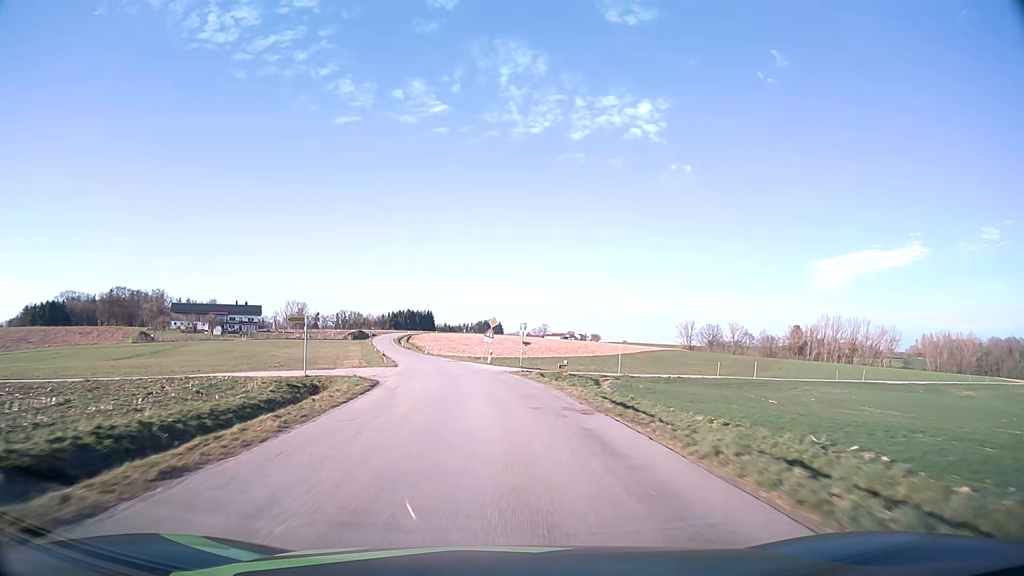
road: tertiary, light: Day
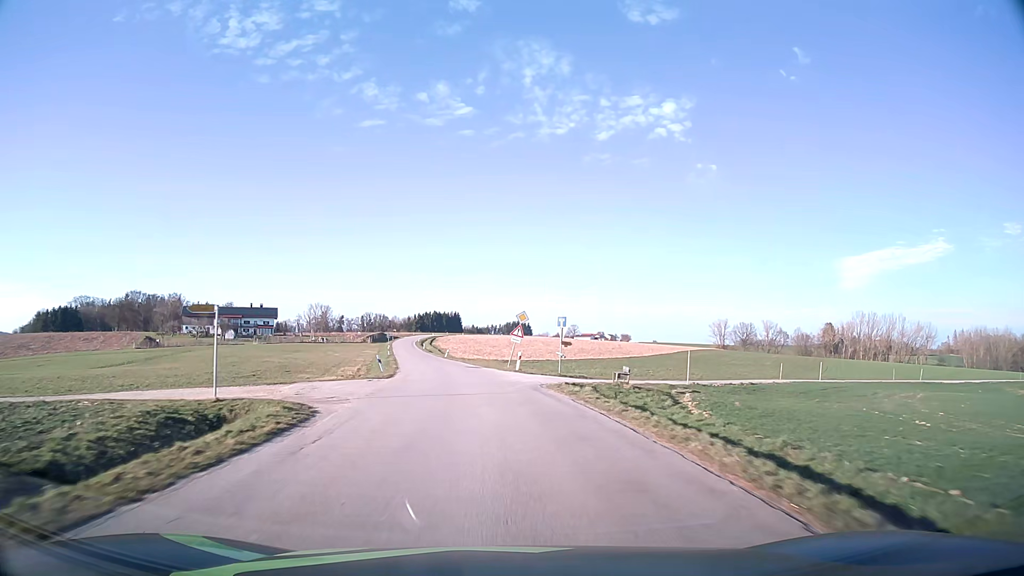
(-0.2, +11.5) m; -2°
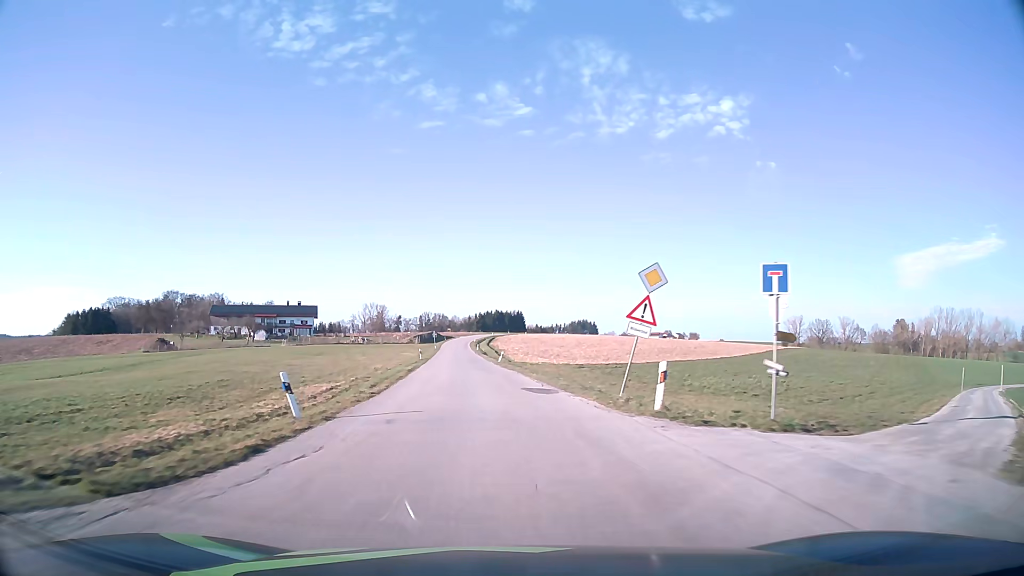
(-1.1, +23.4) m; -5°
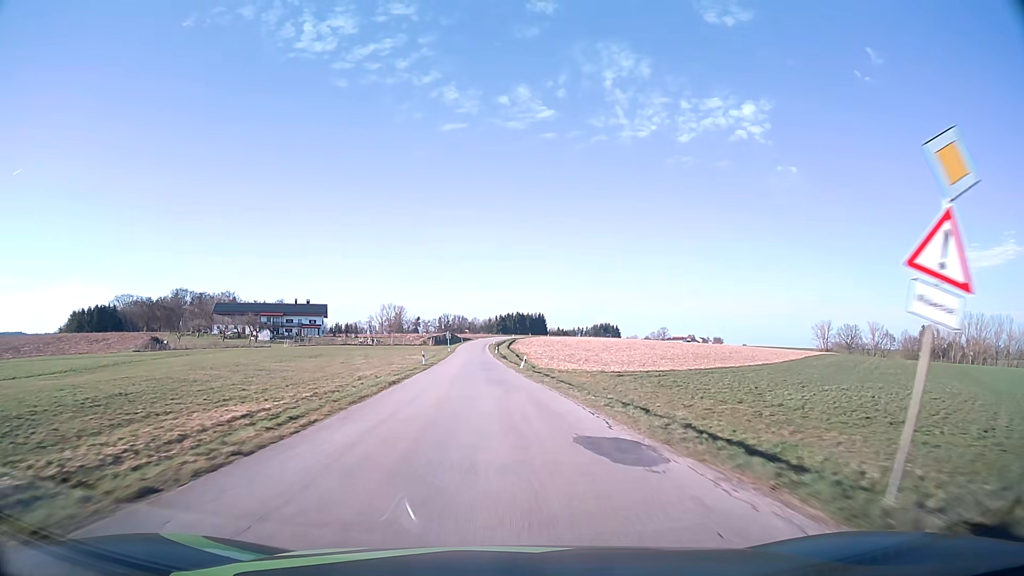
(-0.2, +11.9) m; -2°
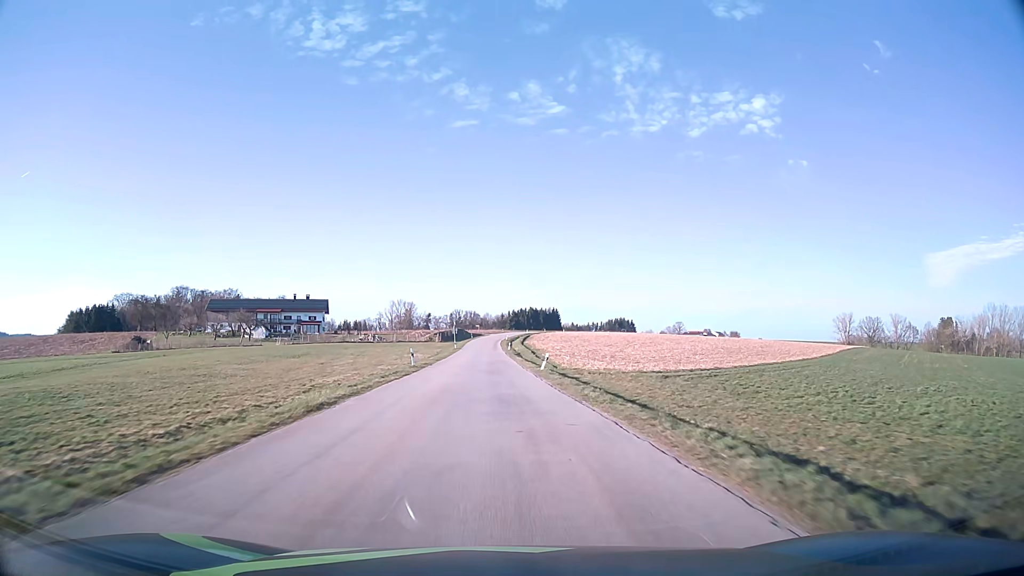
(-0.1, +12.1) m; -1°
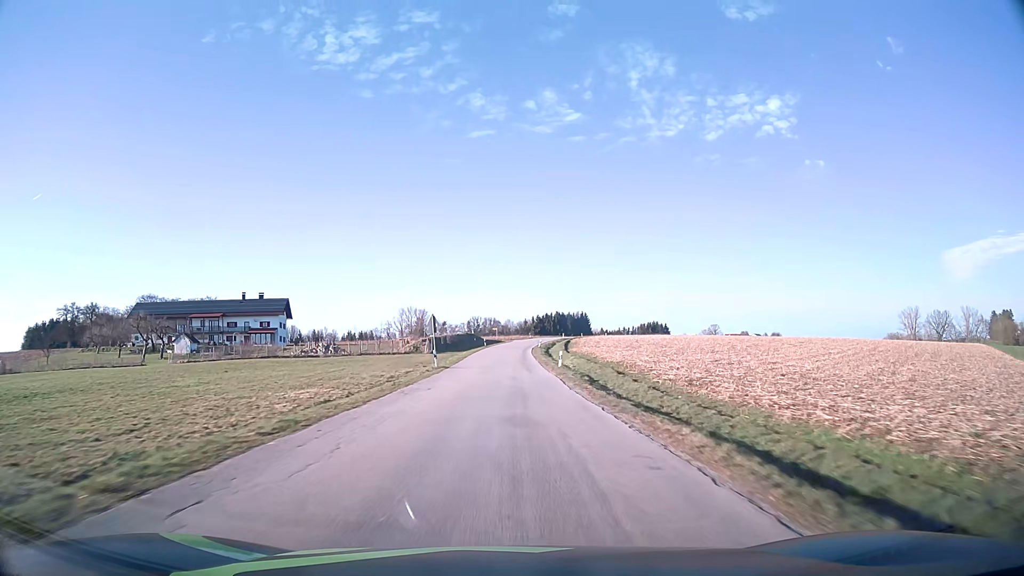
(-1.6, +49.8) m; -2°
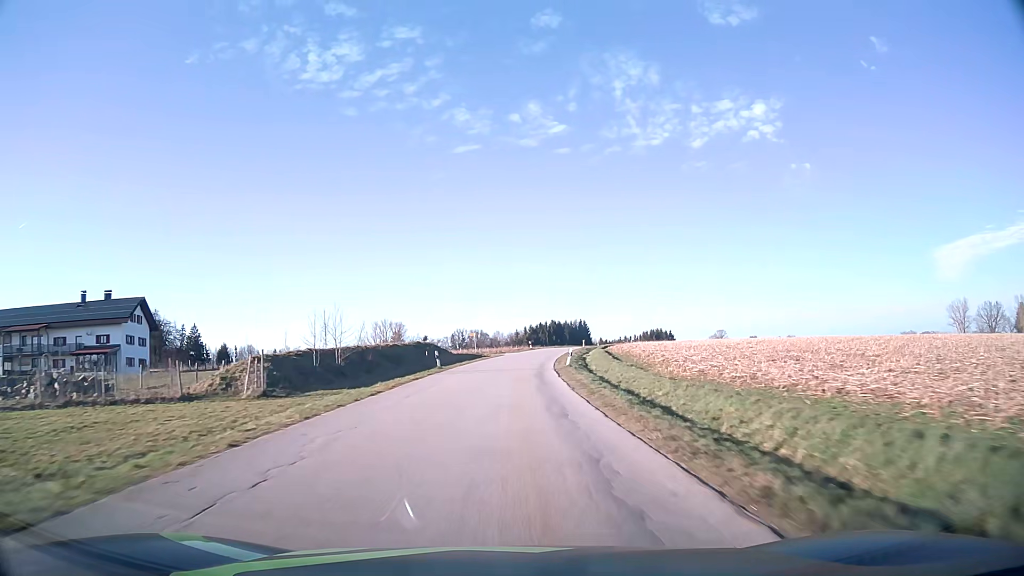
(+0.6, +51.4) m; +1°
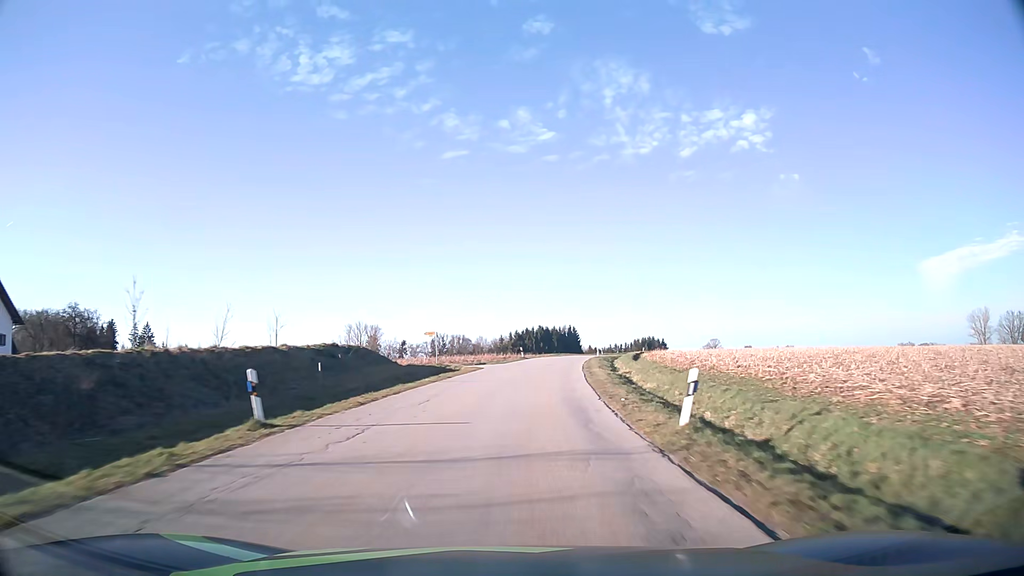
(+0.3, +25.9) m; +1°
(0, +10) (0, +20) (+1, +30) (+2, +40) (+3, +50) (+5, +60) (+7, +69) (+10, +79) (+12, +89) (+15, +98) m
